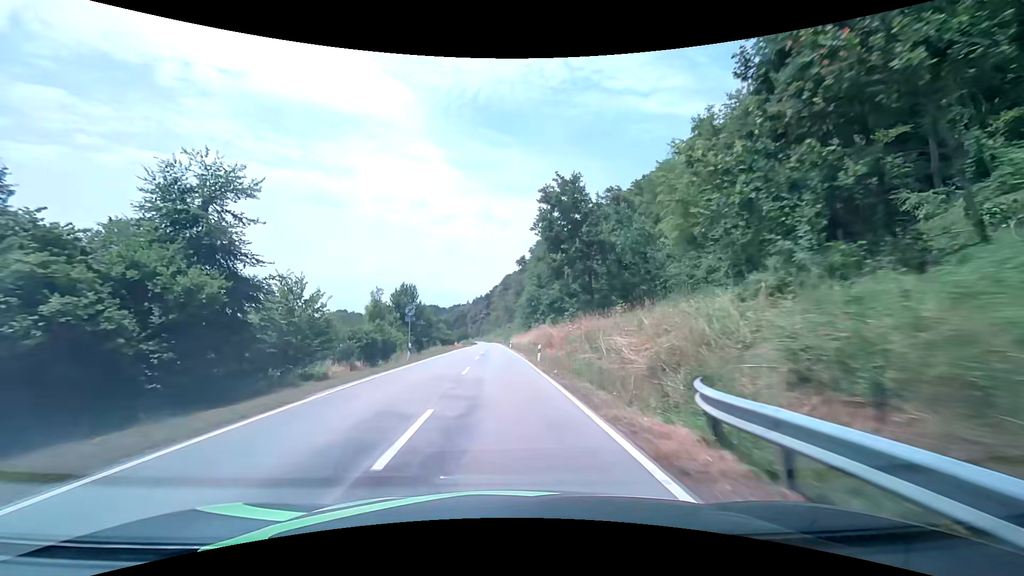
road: secondary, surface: asphalt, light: Day
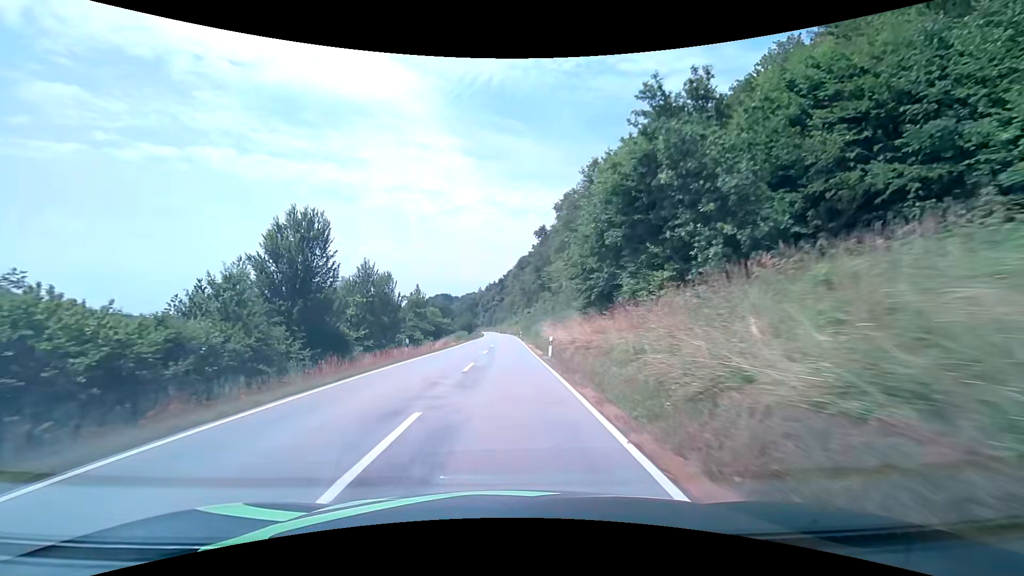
(-1.0, +49.7) m; -2°
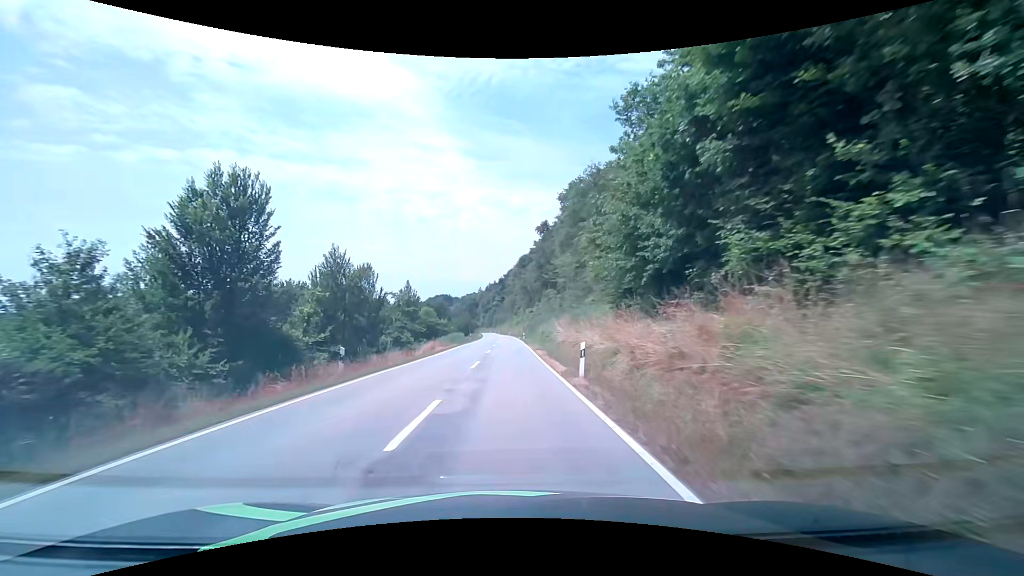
(0.0, +10.3) m; 0°
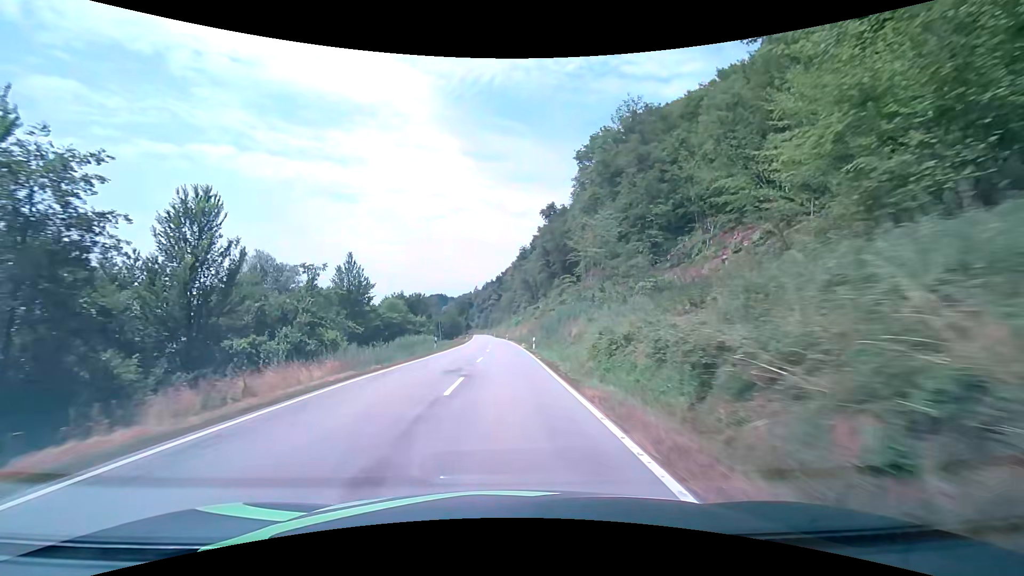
(+0.1, +31.9) m; 0°
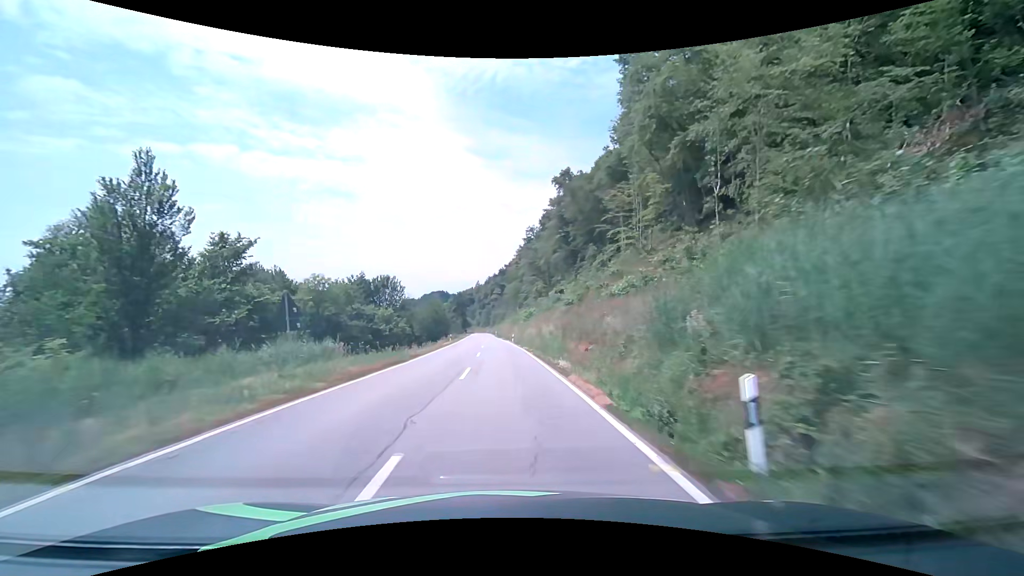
(0.0, +33.1) m; 0°
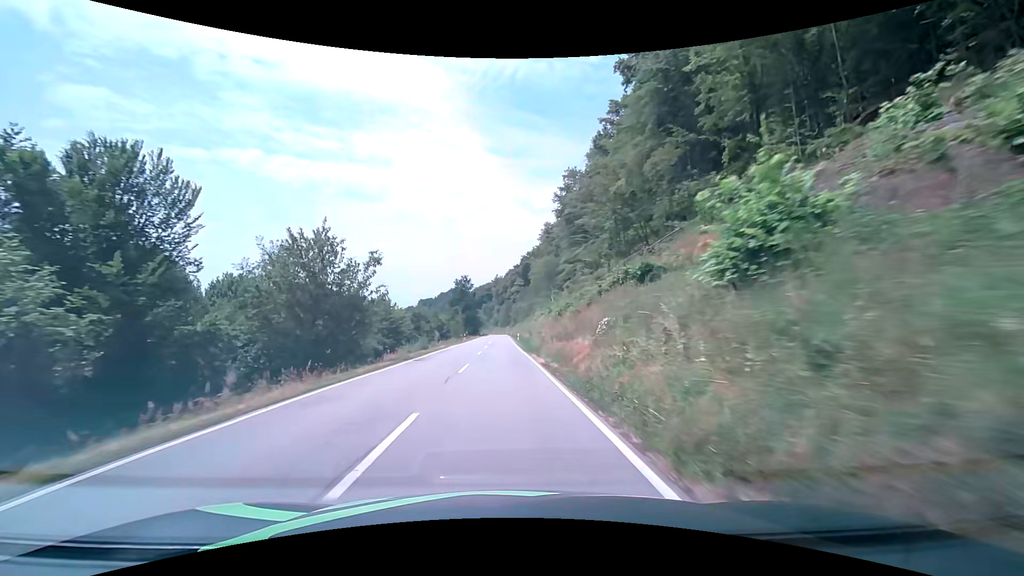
(-1.2, +57.7) m; -2°
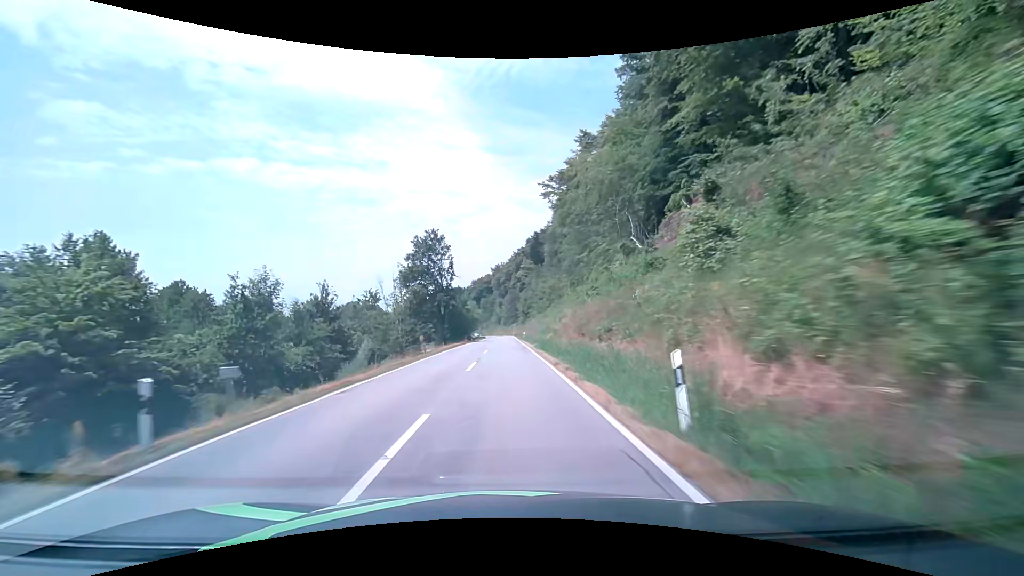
(-0.6, +60.4) m; 0°
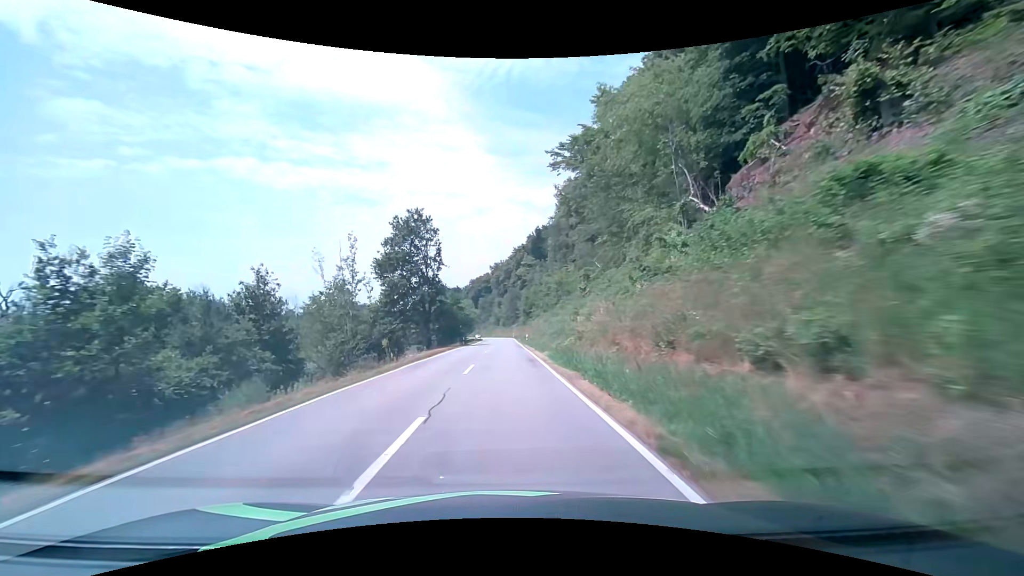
(0.0, +12.2) m; 0°
(0, +10) (0, +20) (0, +30) (0, +40) (0, +50) (0, +60) (0, +70) (0, +80) (0, +90) (0, +100) m
